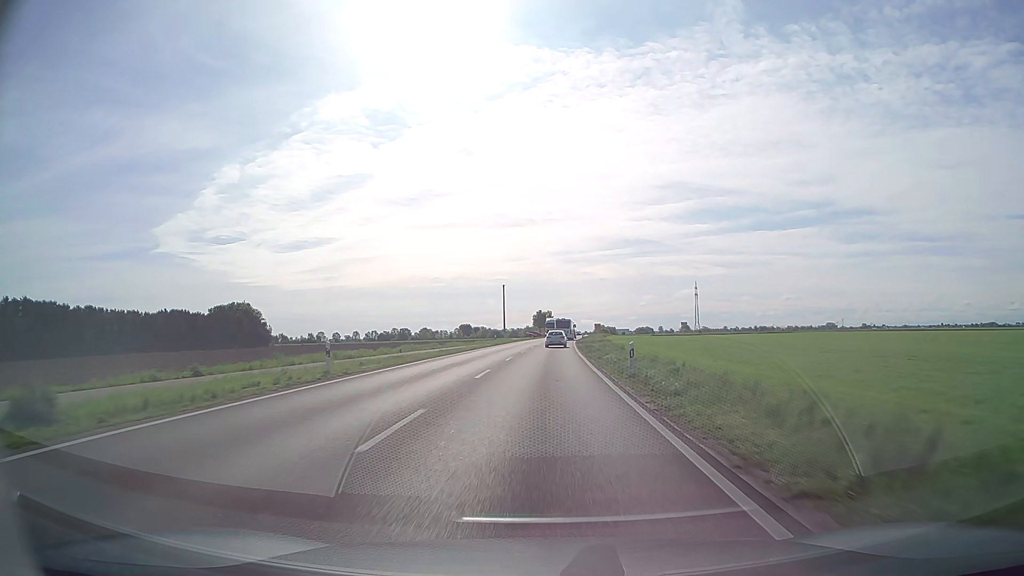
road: secondary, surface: asphalt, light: Day
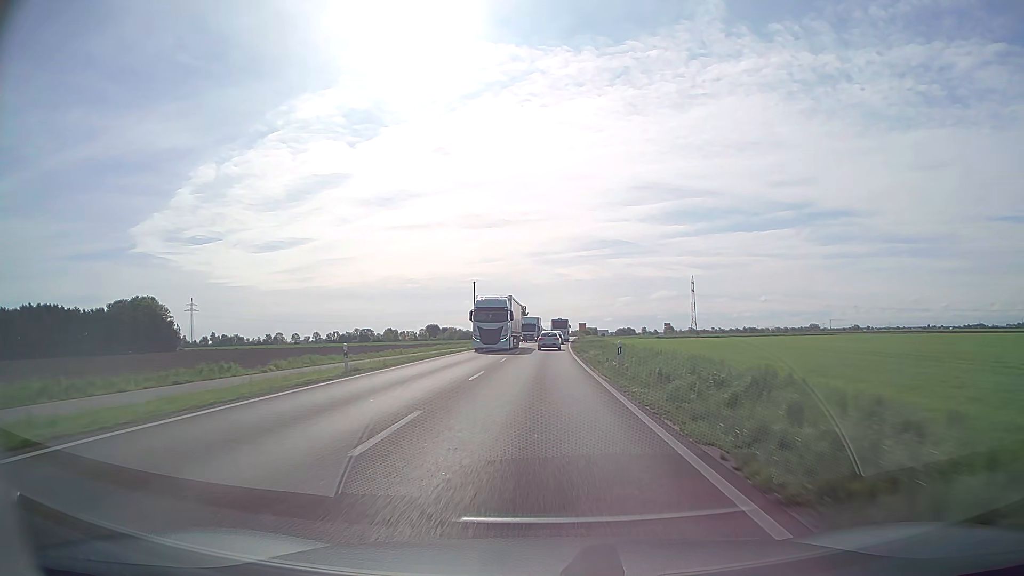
(+0.6, +48.2) m; +2°
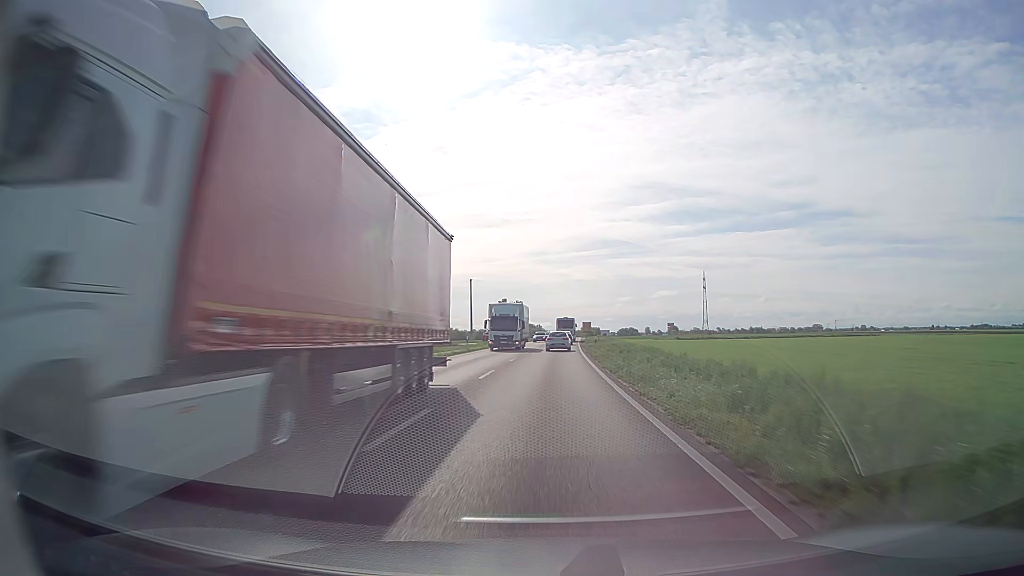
(0.0, +23.8) m; 0°
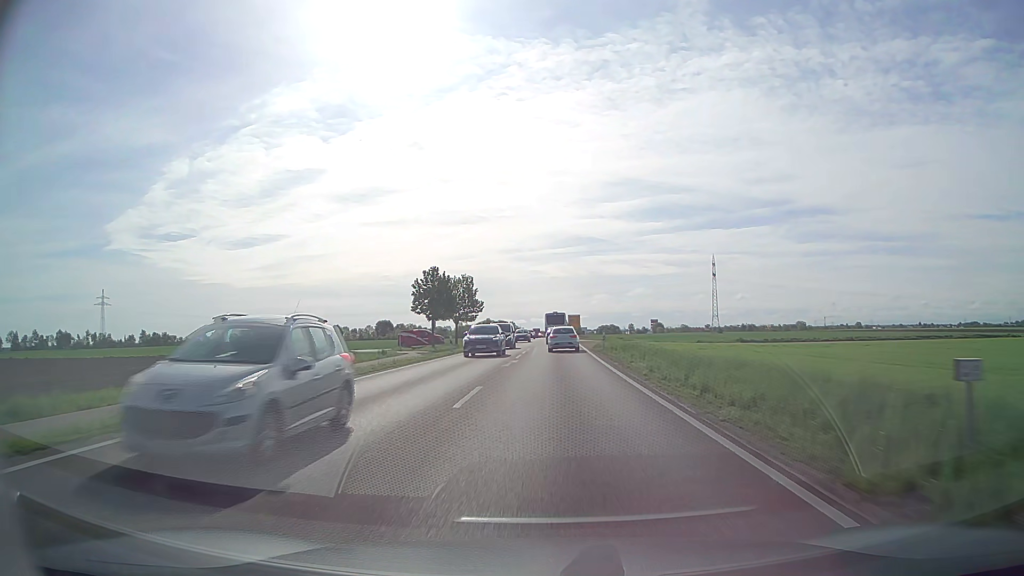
(+0.9, +57.7) m; +2°
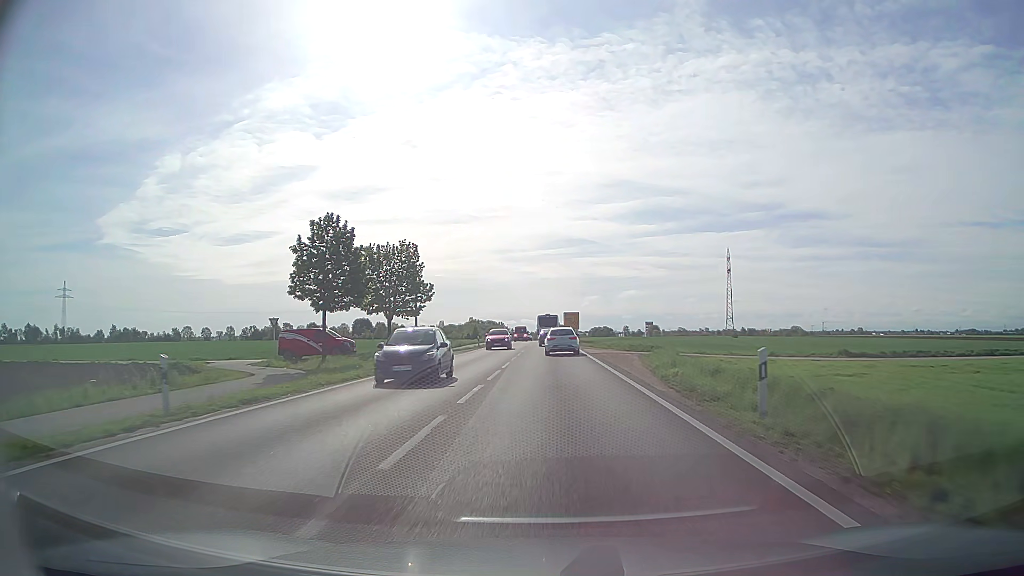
(+0.2, +30.7) m; +1°
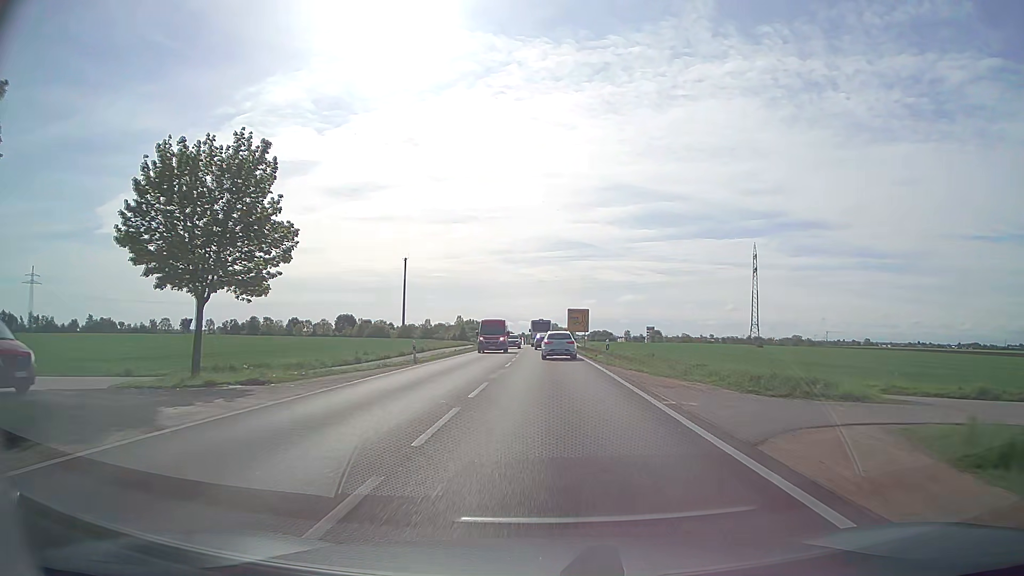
(+0.1, +28.5) m; 0°
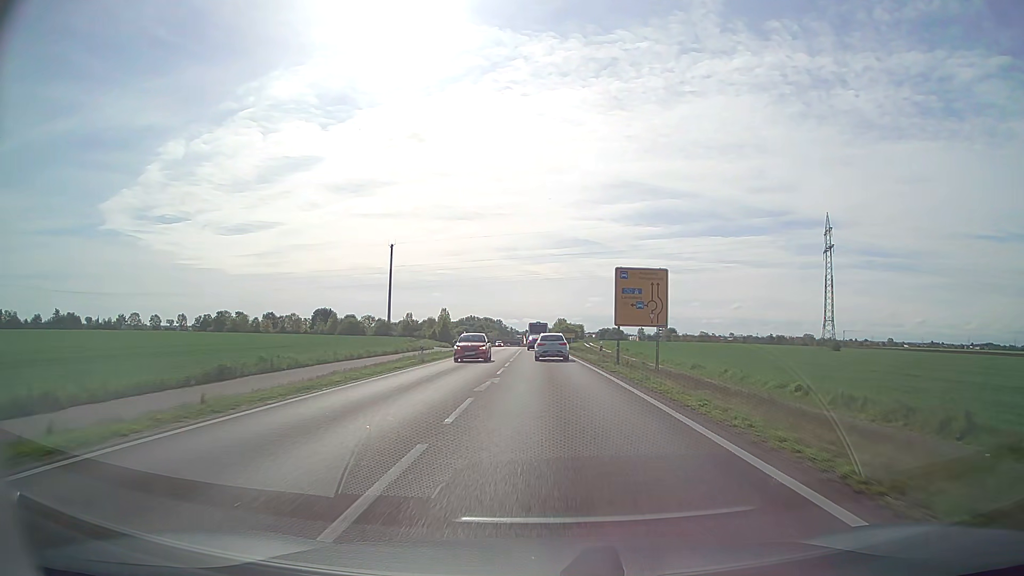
(-0.1, +47.1) m; 0°
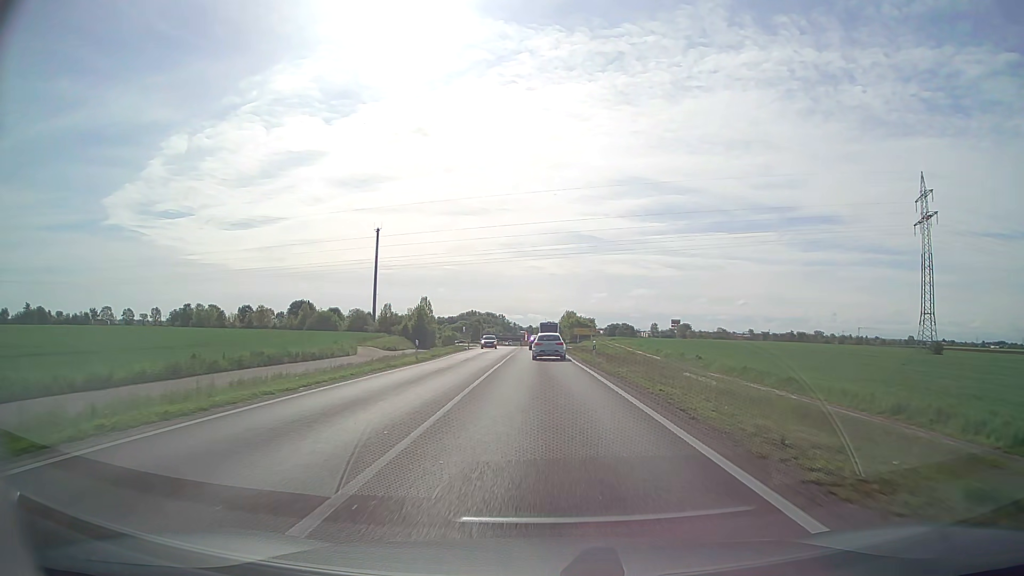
(-0.1, +37.9) m; 0°
(0, +10) (0, +20) (0, +30) (0, +40) (0, +50) (0, +60) (-1, +70) (-1, +80) (-1, +90) (0, +100) m
